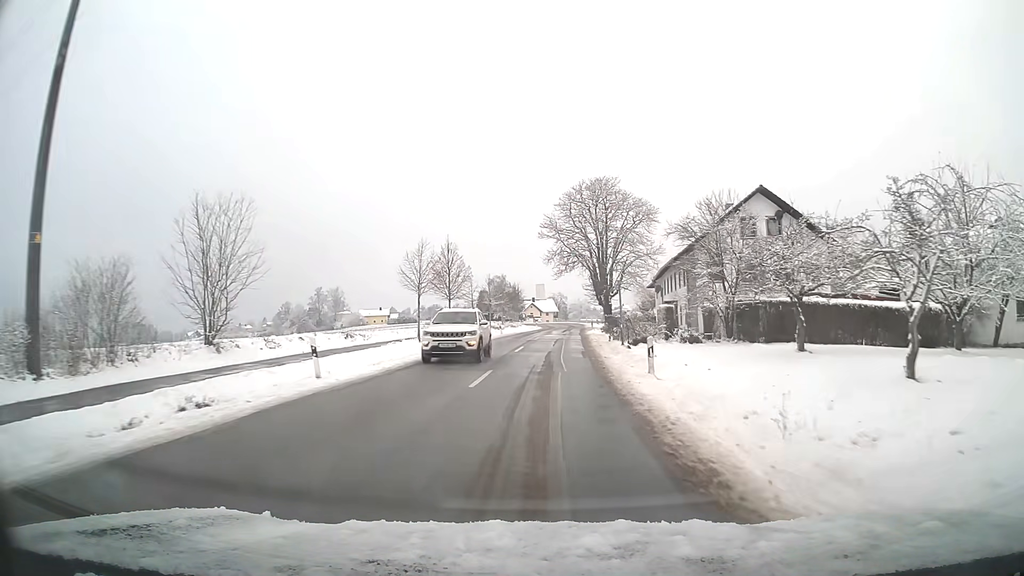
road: tertiary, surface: asphalt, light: Day
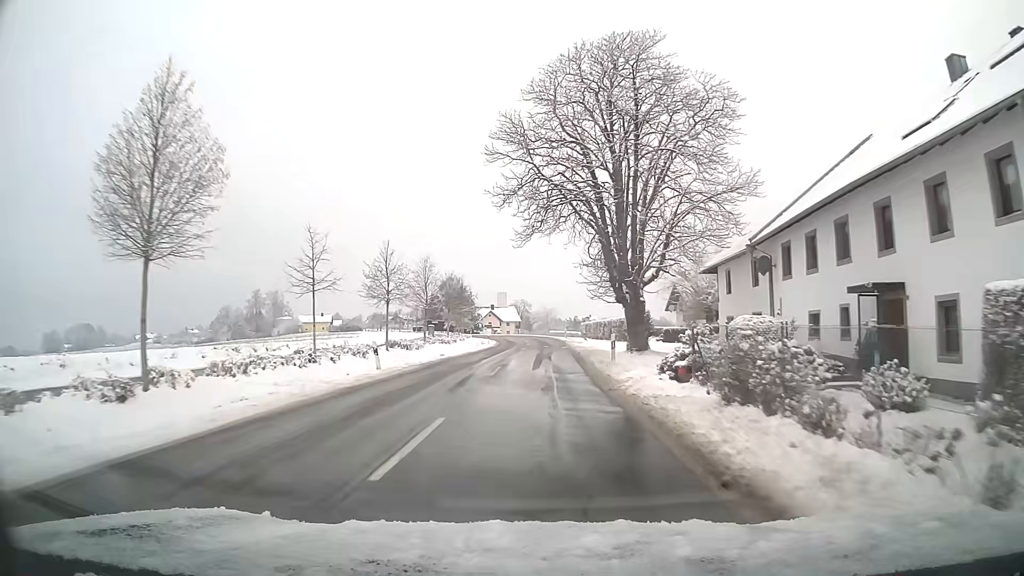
(+0.8, +34.2) m; +3°
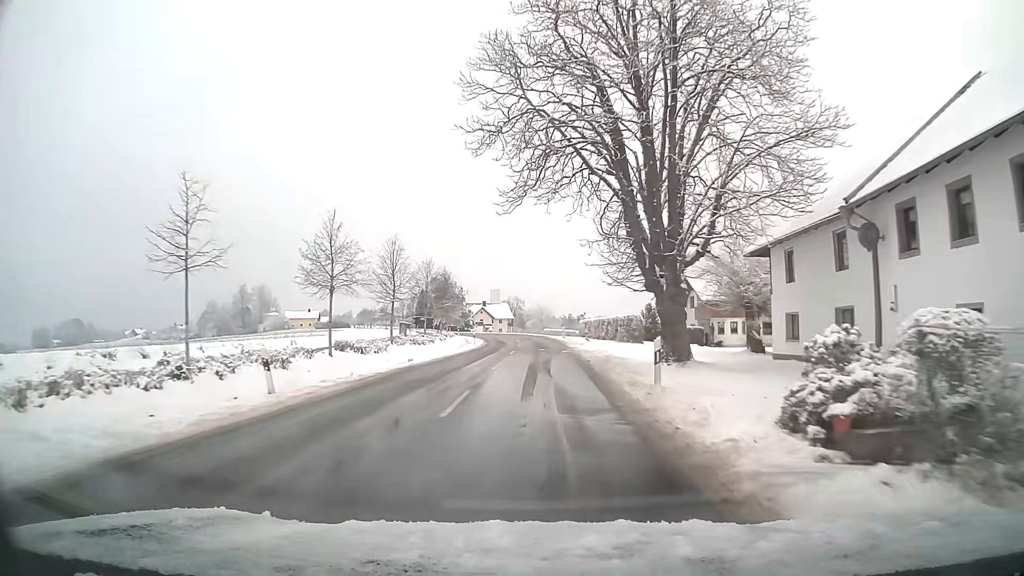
(0.0, +8.7) m; 0°
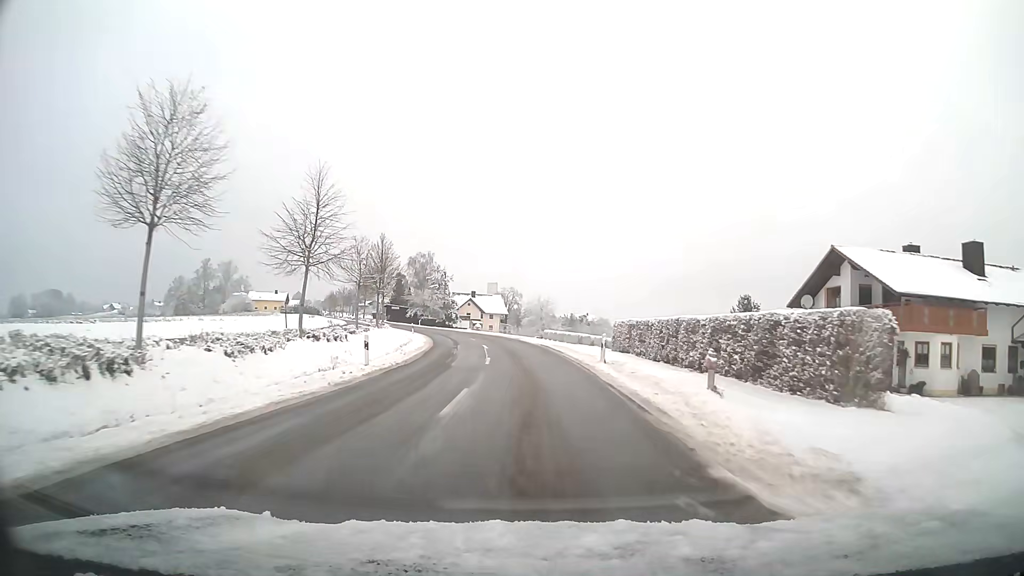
(+0.1, +34.9) m; 0°
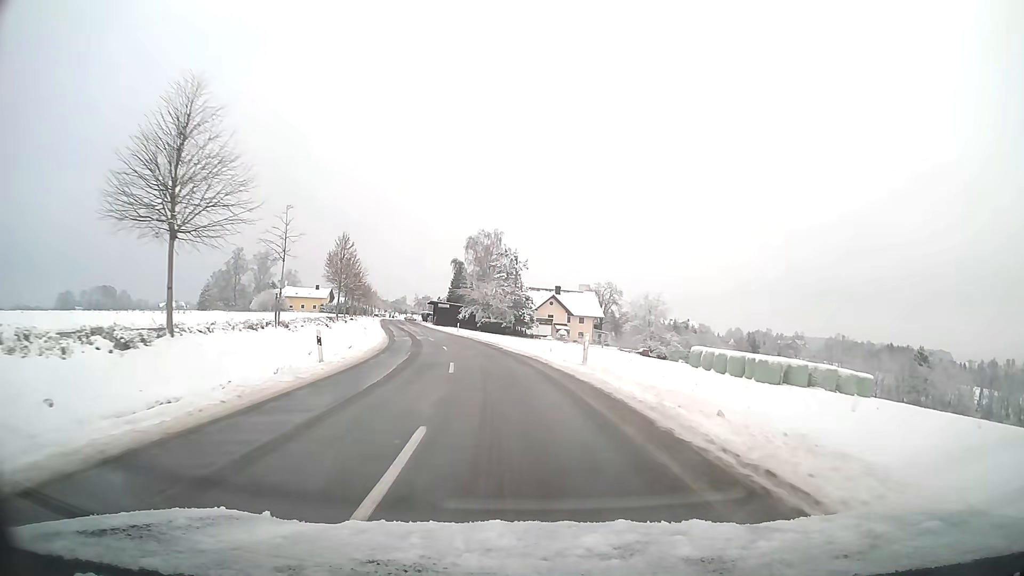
(-2.5, +43.6) m; -8°
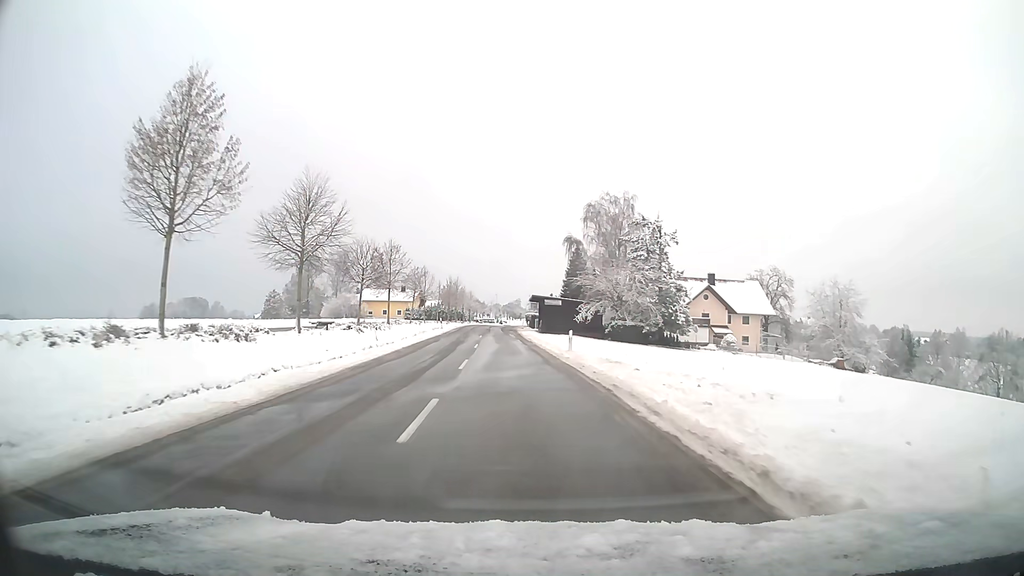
(-3.1, +35.3) m; -10°
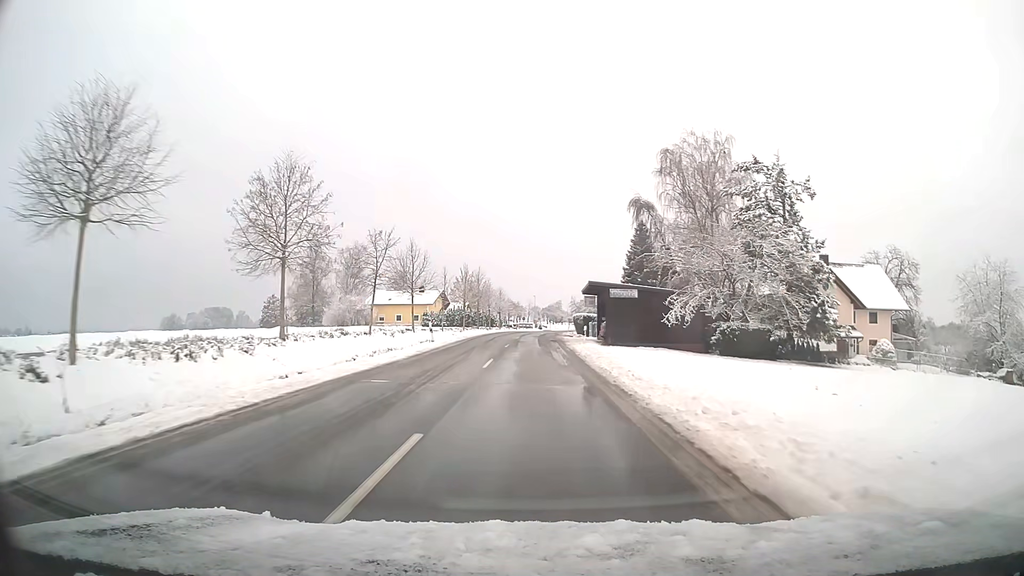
(-0.8, +26.8) m; -3°
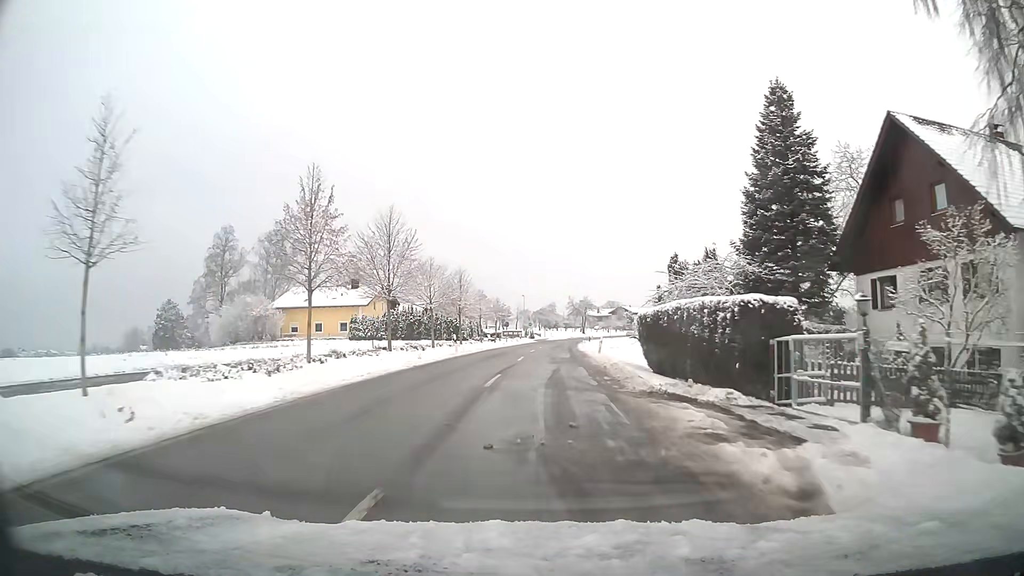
(+0.1, +43.9) m; +1°
